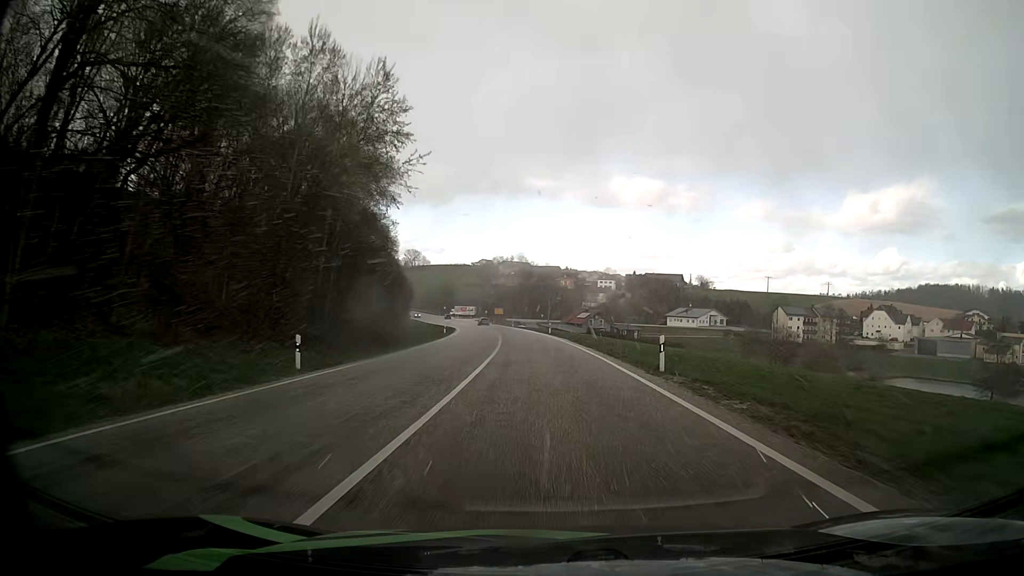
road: primary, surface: asphalt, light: Day
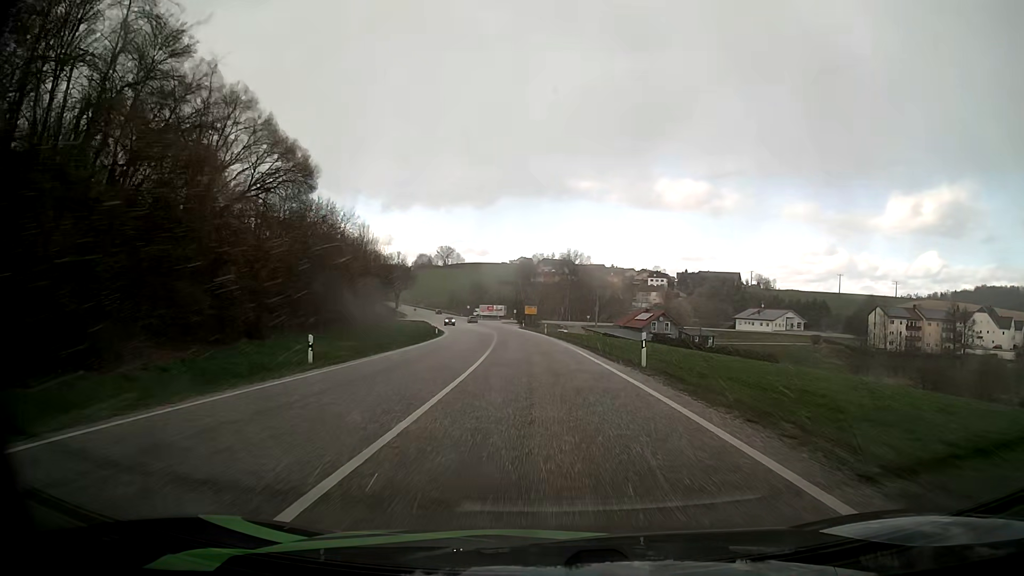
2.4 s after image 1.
(-1.2, +44.7) m; -3°
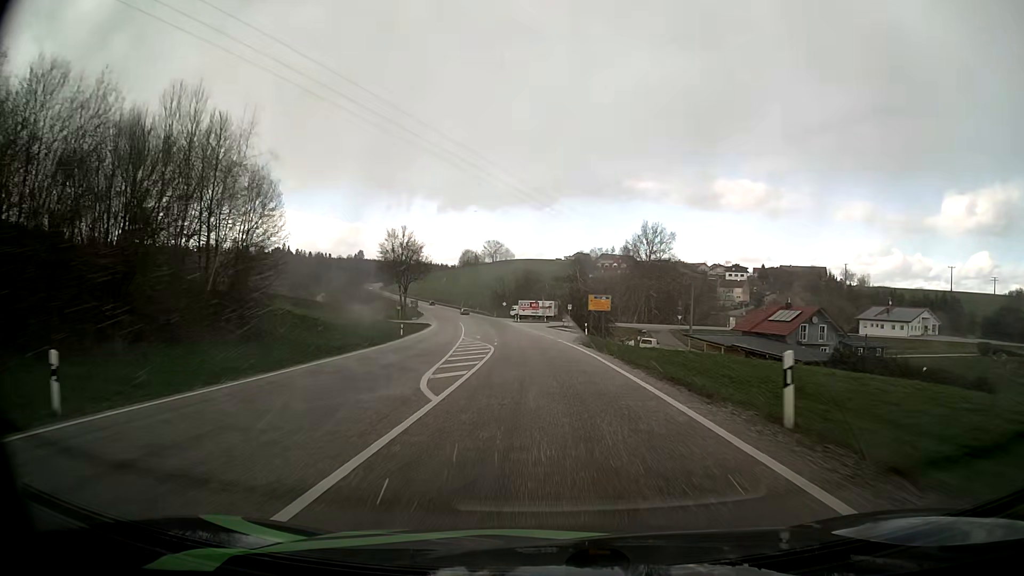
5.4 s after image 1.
(-2.5, +57.4) m; -5°
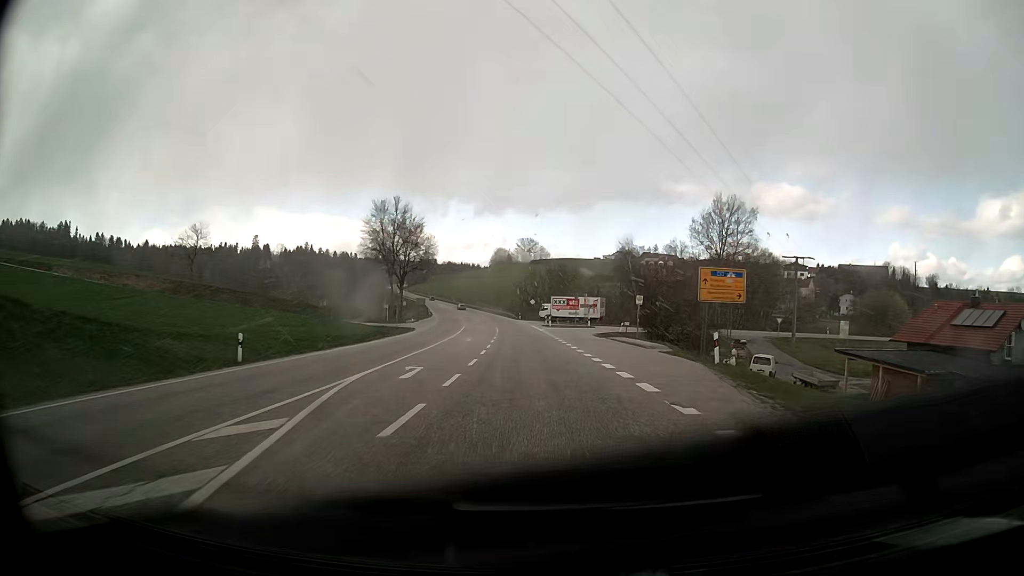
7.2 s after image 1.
(-0.9, +35.3) m; -3°
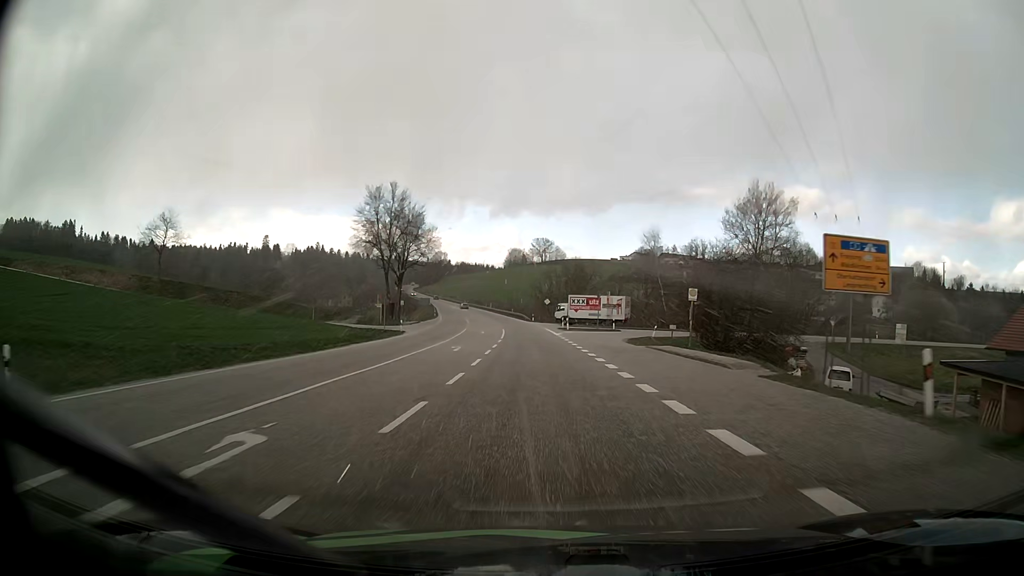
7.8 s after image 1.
(-0.1, +11.9) m; -1°
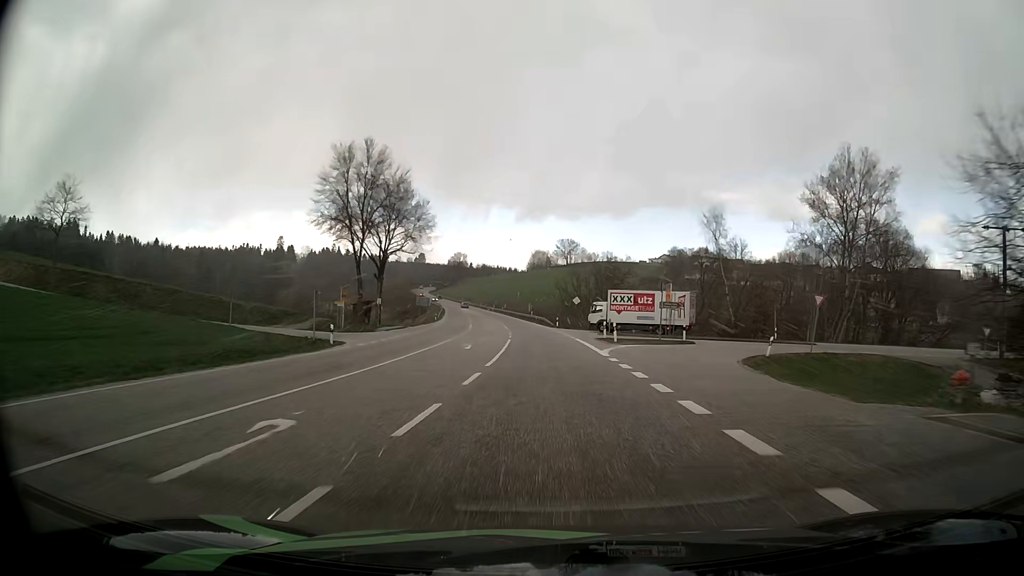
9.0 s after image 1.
(-0.5, +24.0) m; -2°
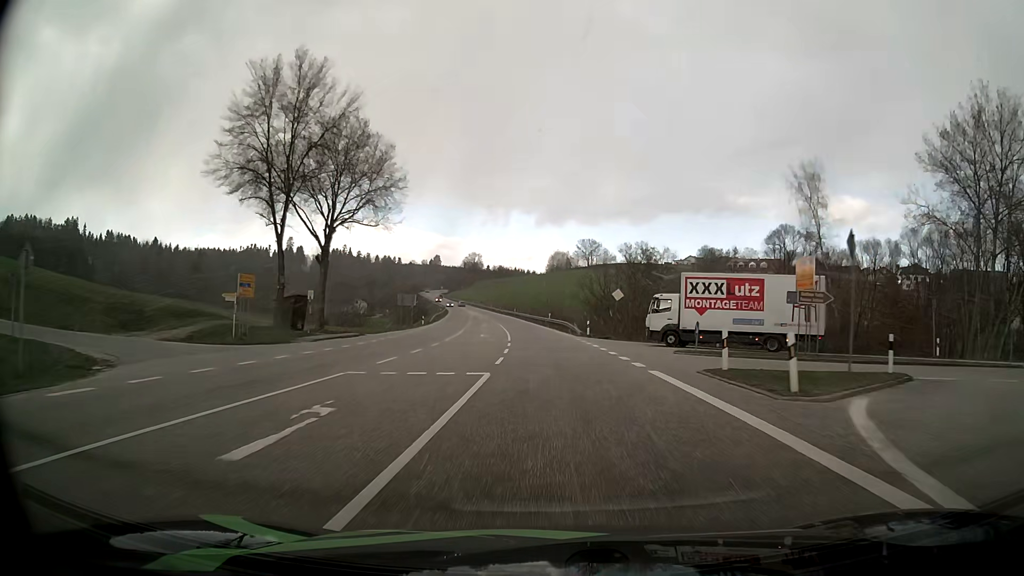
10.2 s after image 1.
(-0.4, +24.2) m; -1°
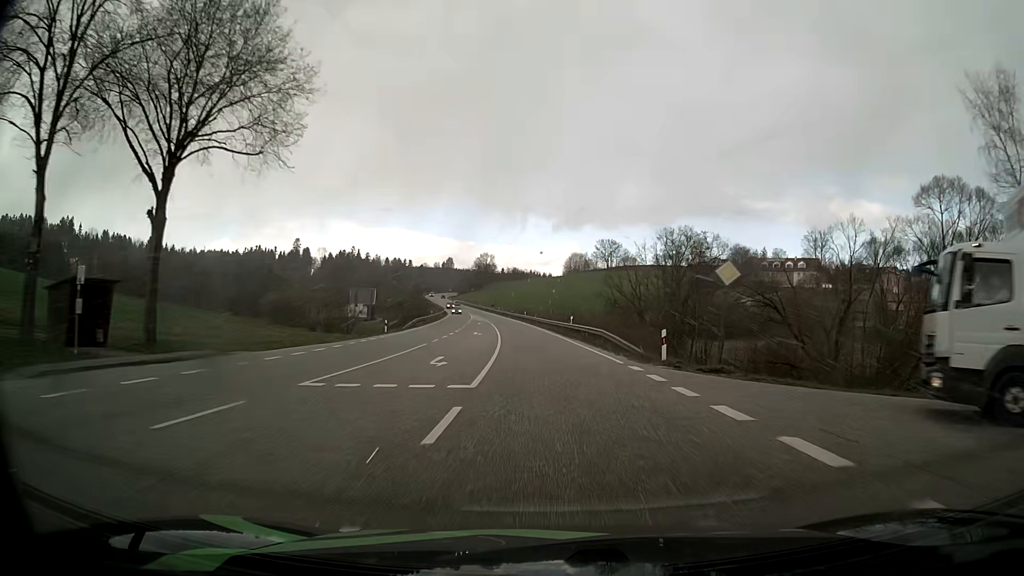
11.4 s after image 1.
(-0.4, +24.3) m; -2°
(0, +10) (0, +20) (-1, +30) (-1, +40) (-2, +50) (-3, +60) (-4, +70) (-5, +80) (-6, +90) (-7, +100) m
